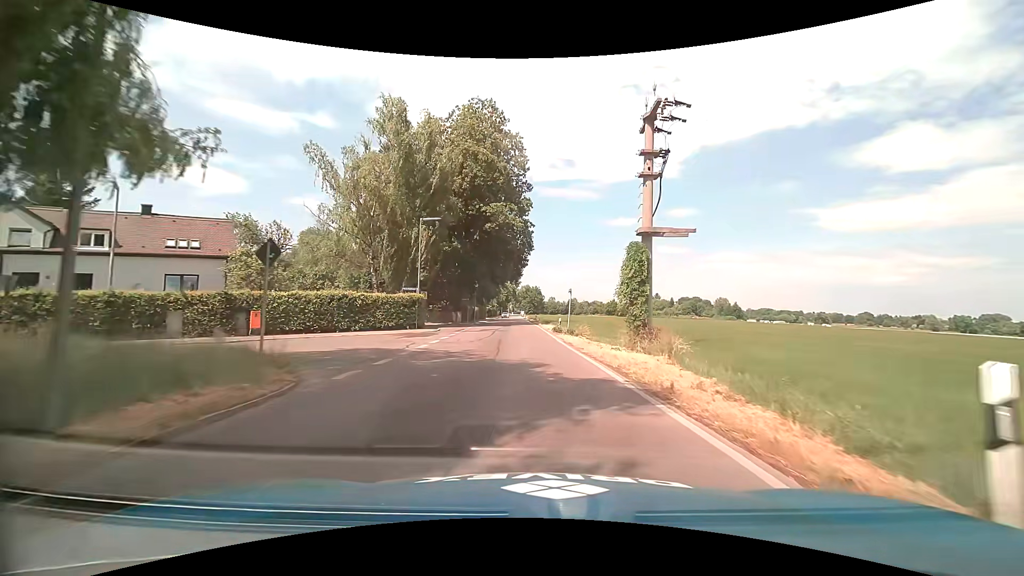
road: tertiary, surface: asphalt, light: Day
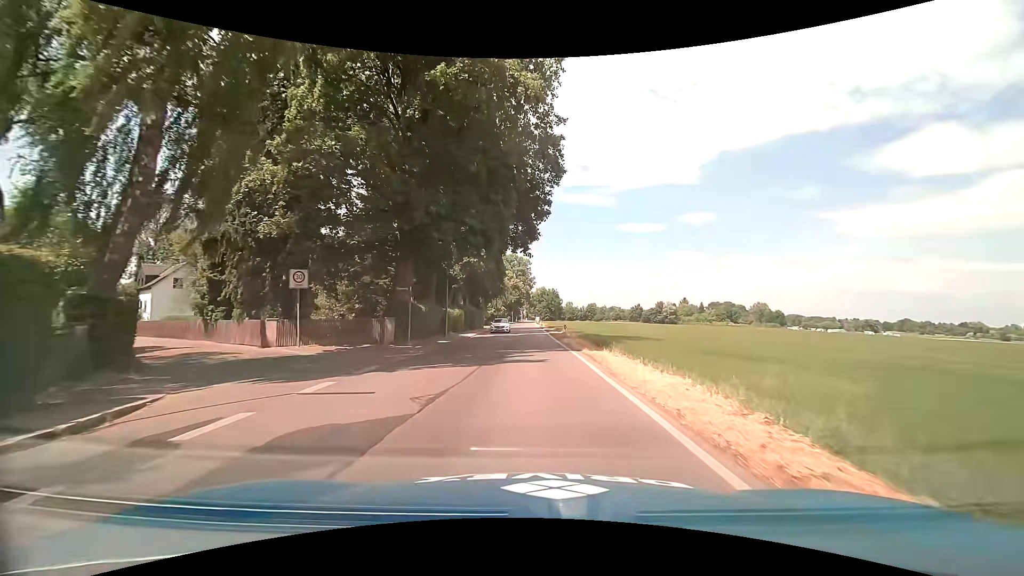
(-0.7, +32.1) m; -1°
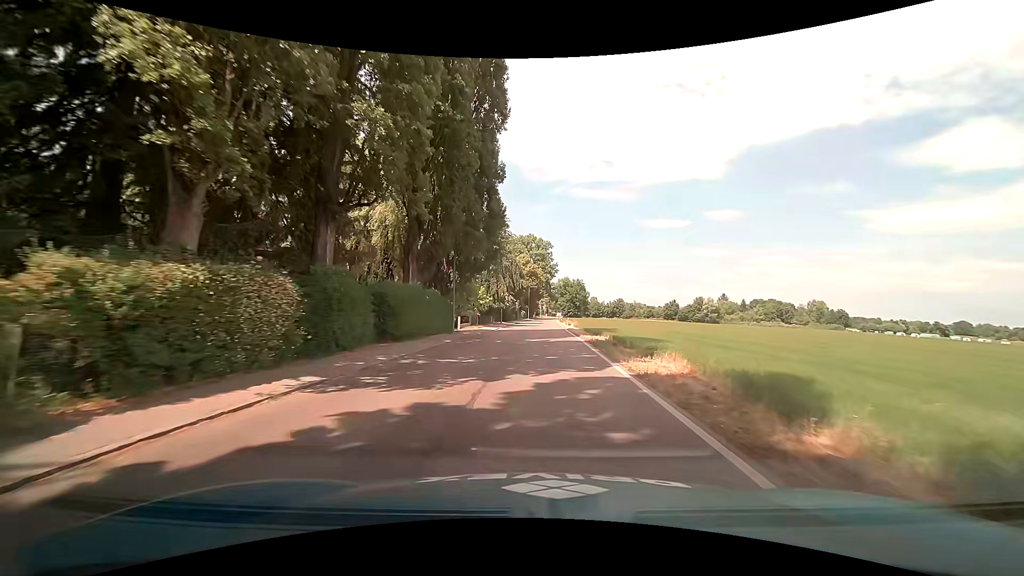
(-0.5, +34.9) m; -3°
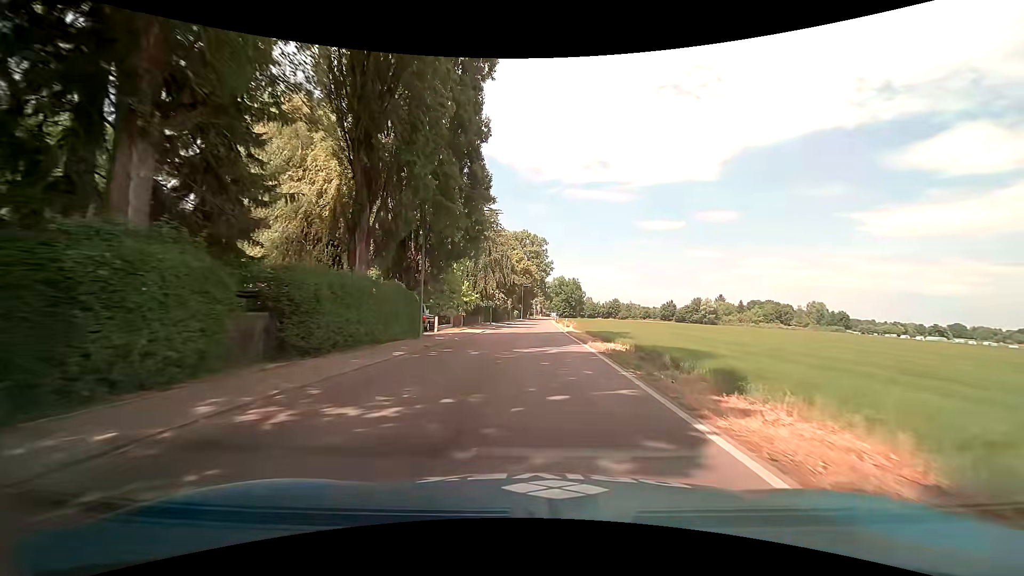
(+0.1, +7.5) m; +1°
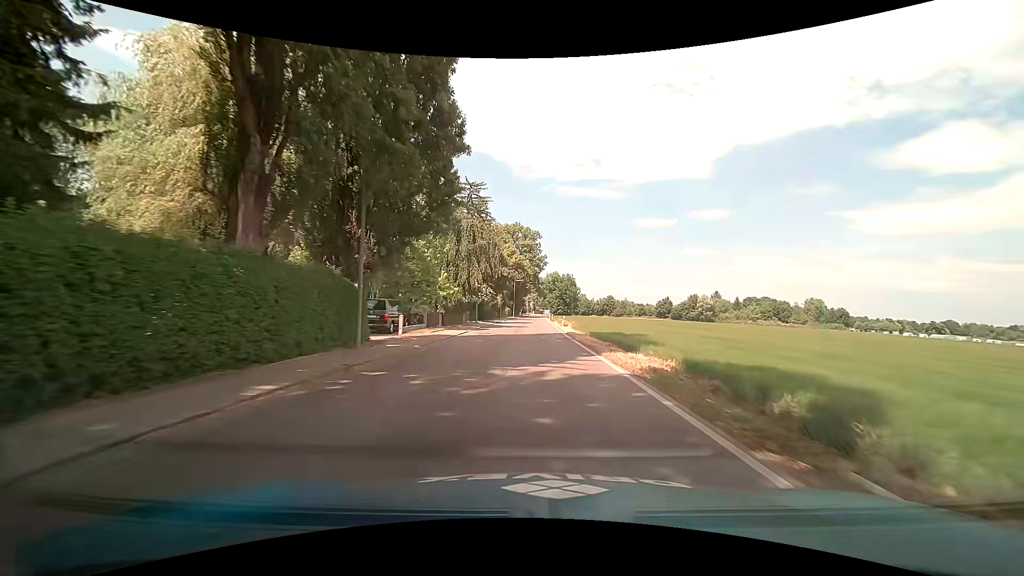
(0.0, +7.5) m; 0°
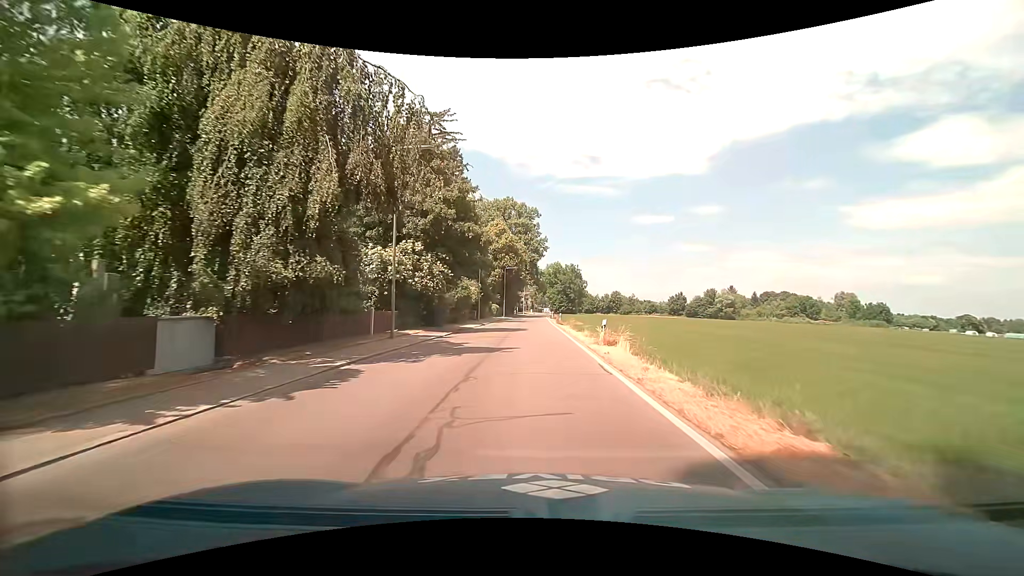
(+0.2, +28.2) m; 0°
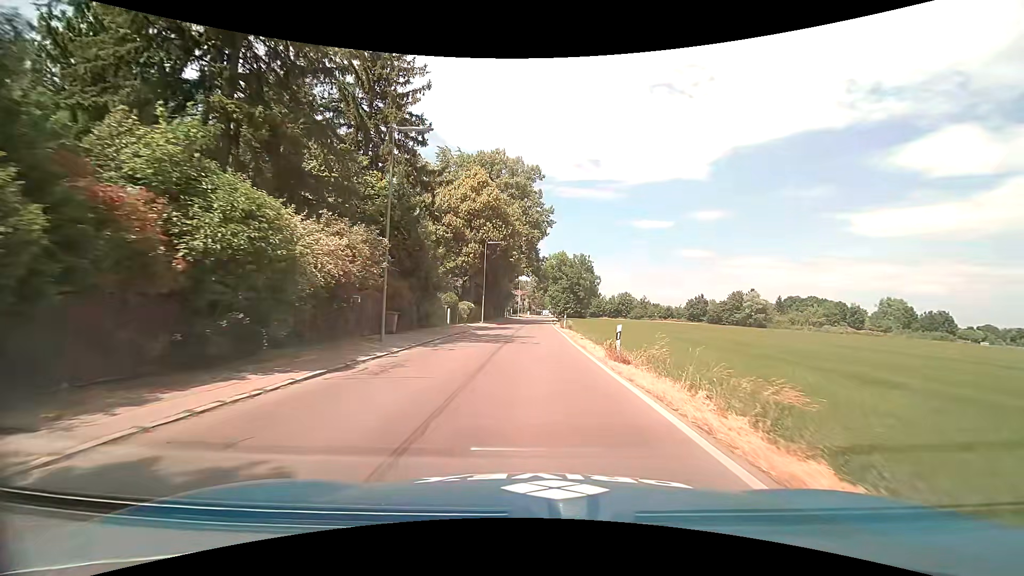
(+0.3, +32.7) m; +1°
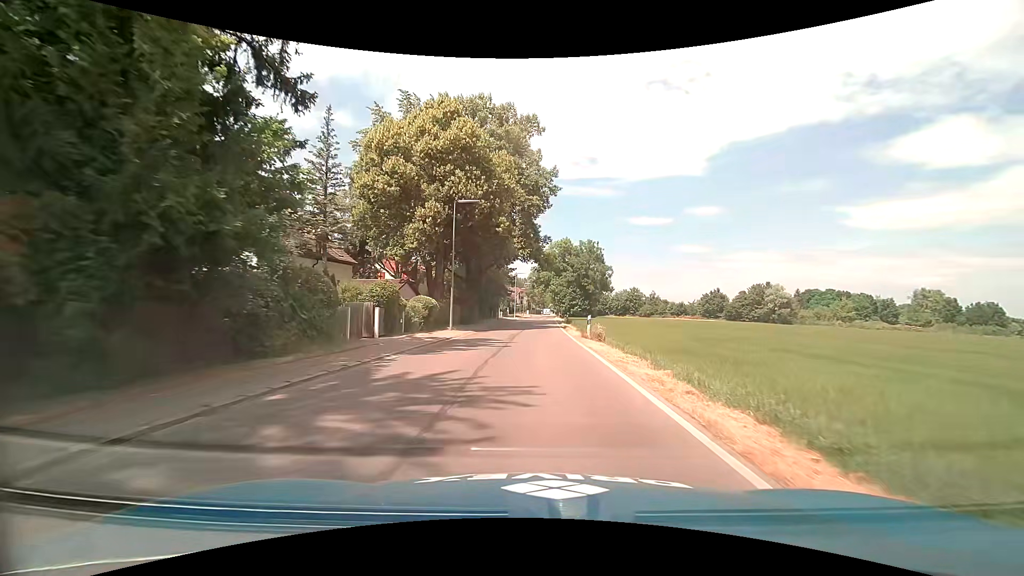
(-0.1, +18.8) m; 0°
(0, +10) (0, +20) (0, +30) (0, +40) (0, +50) (+1, +60) (+1, +70) (+1, +80) (+2, +90) (+2, +100) m
